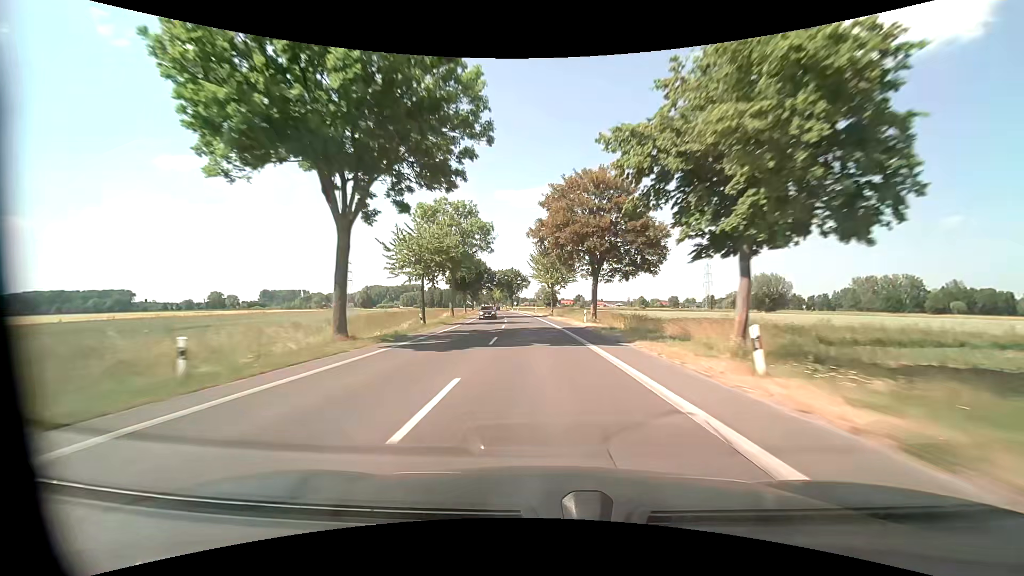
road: tertiary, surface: asphalt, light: Day
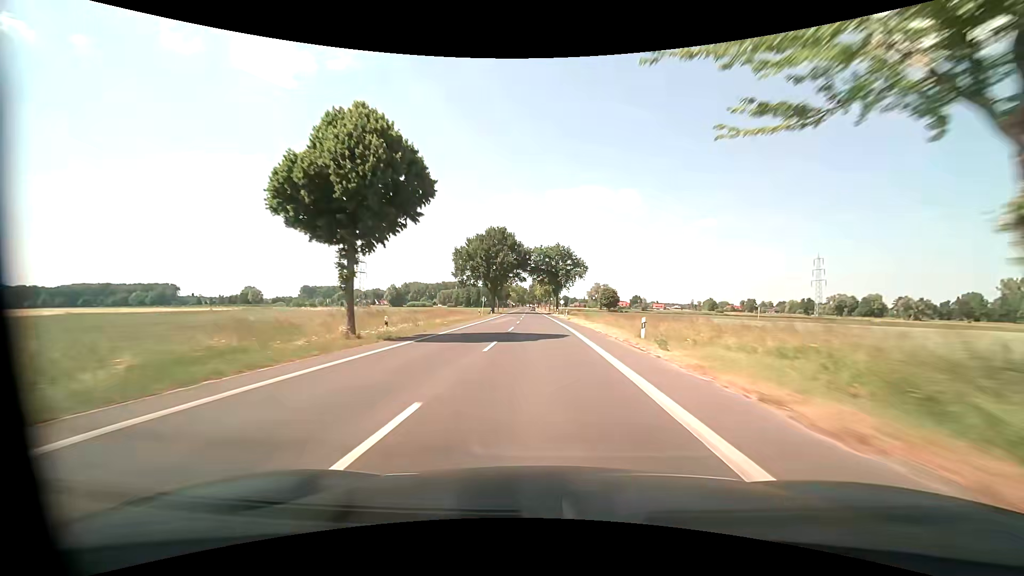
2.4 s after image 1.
(-3.9, +65.6) m; -6°
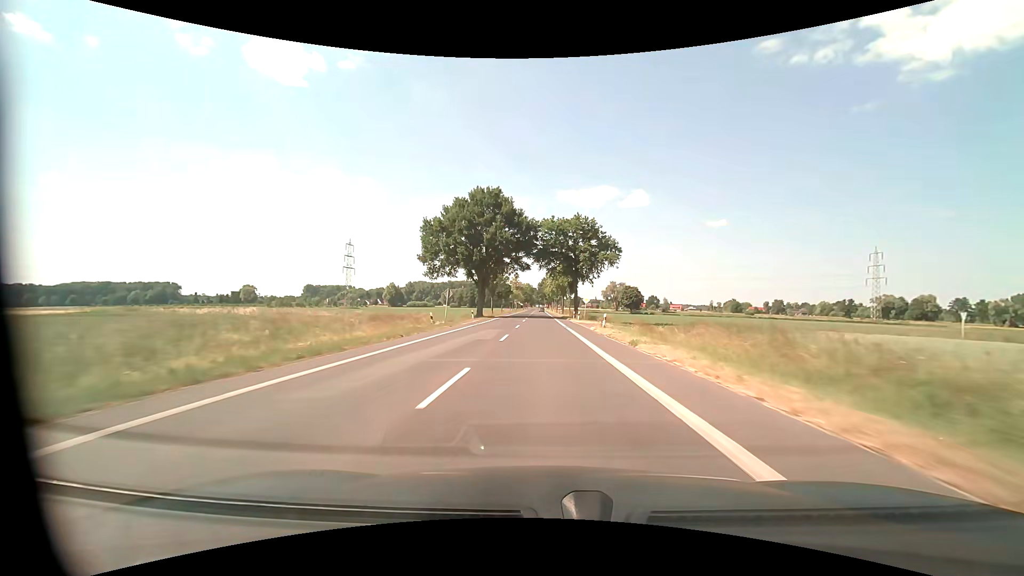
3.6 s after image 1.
(-0.5, +33.0) m; -1°
(0, +10) (0, +20) (0, +30) (0, +40) (0, +50) (-1, +60) (-1, +70) (-1, +80) (-1, +90) (-1, +100) m
